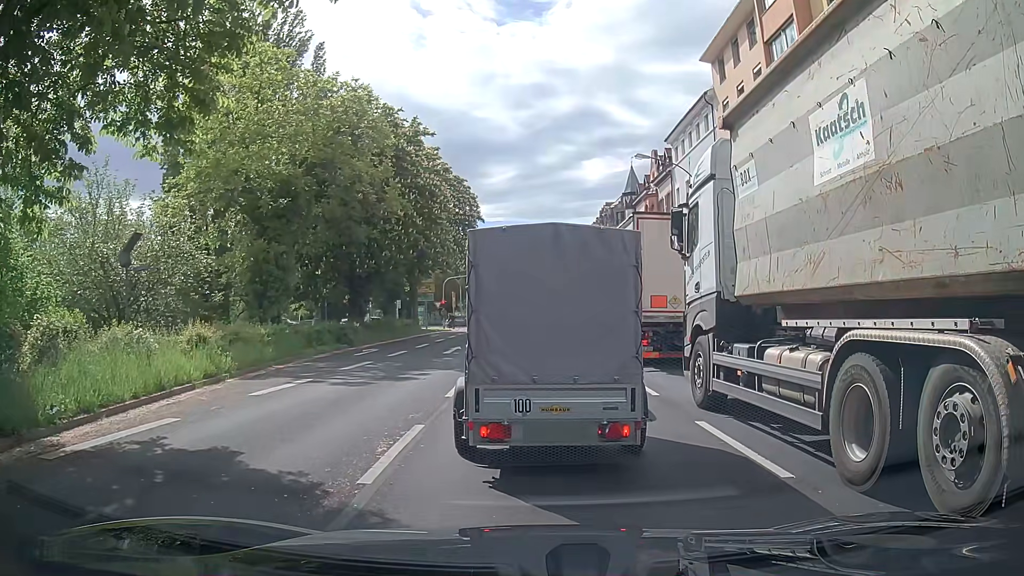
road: primary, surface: asphalt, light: Day
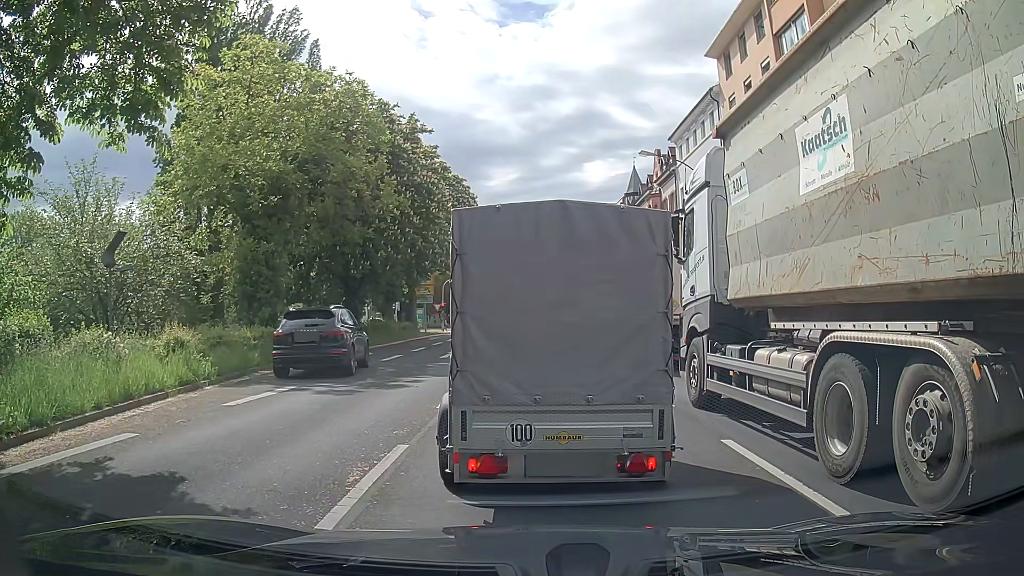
(0.0, +1.1) m; 0°
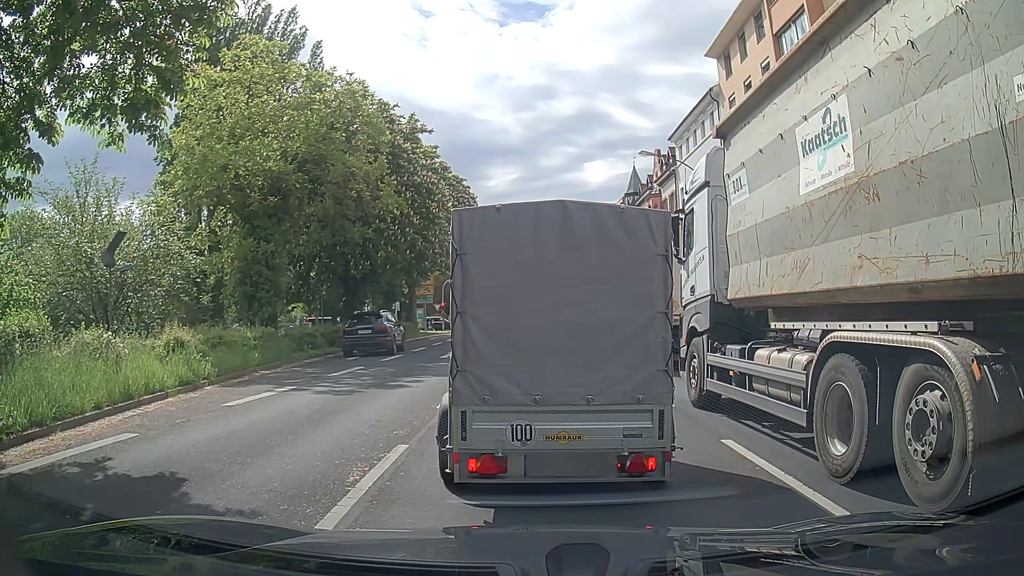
(0.0, 0.0) m; 0°
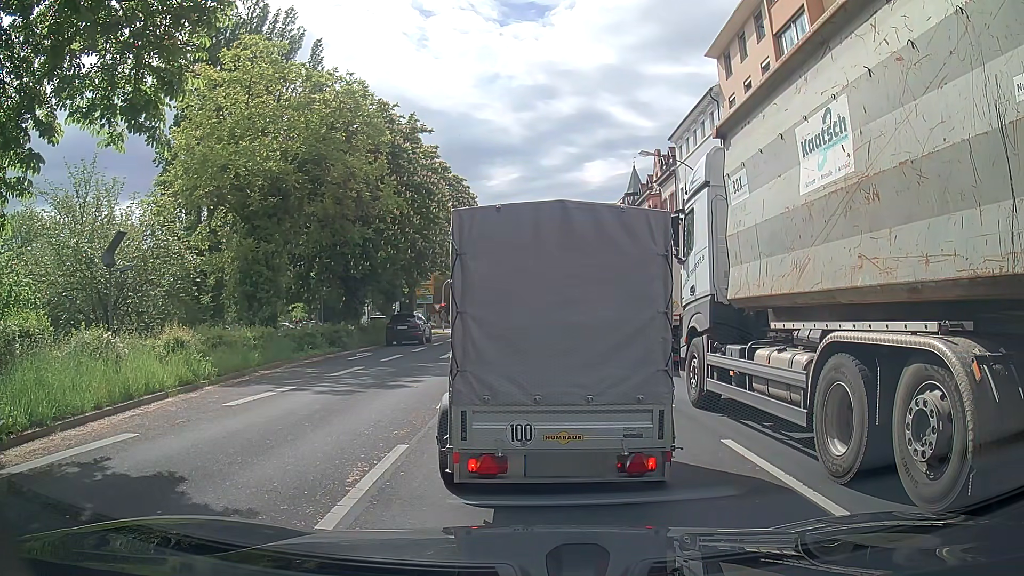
(0.0, 0.0) m; 0°
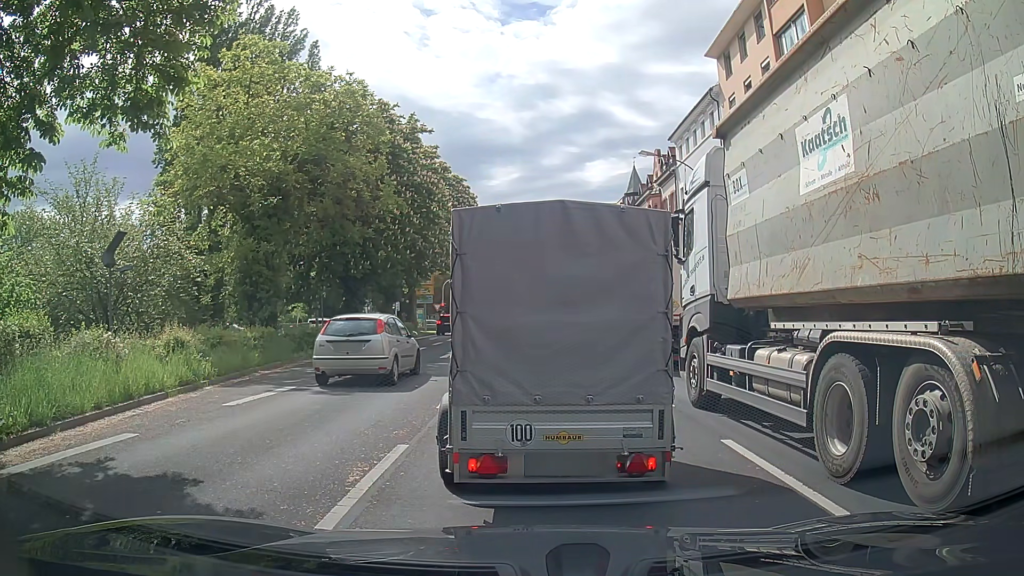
(0.0, 0.0) m; 0°
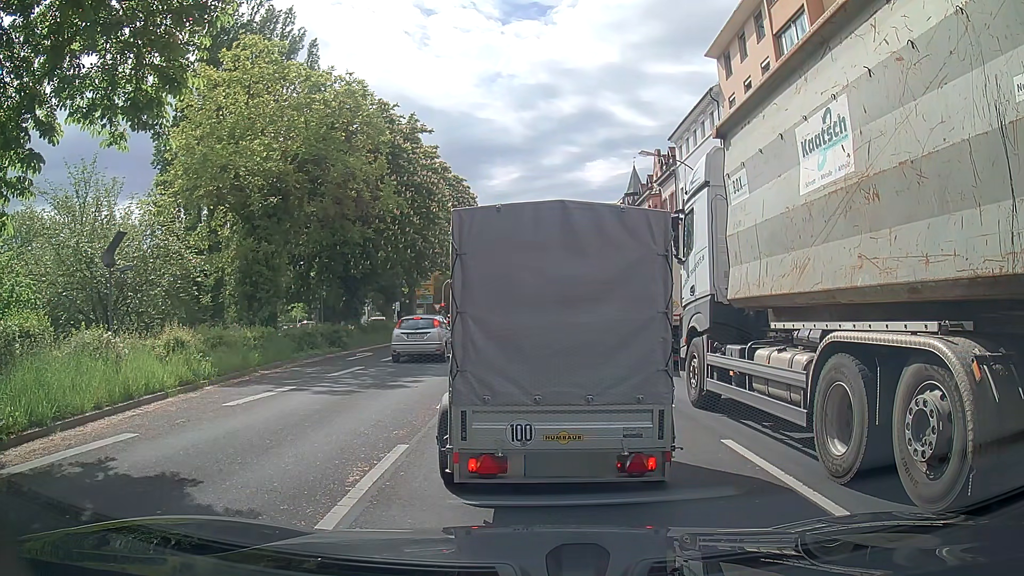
(0.0, 0.0) m; 0°
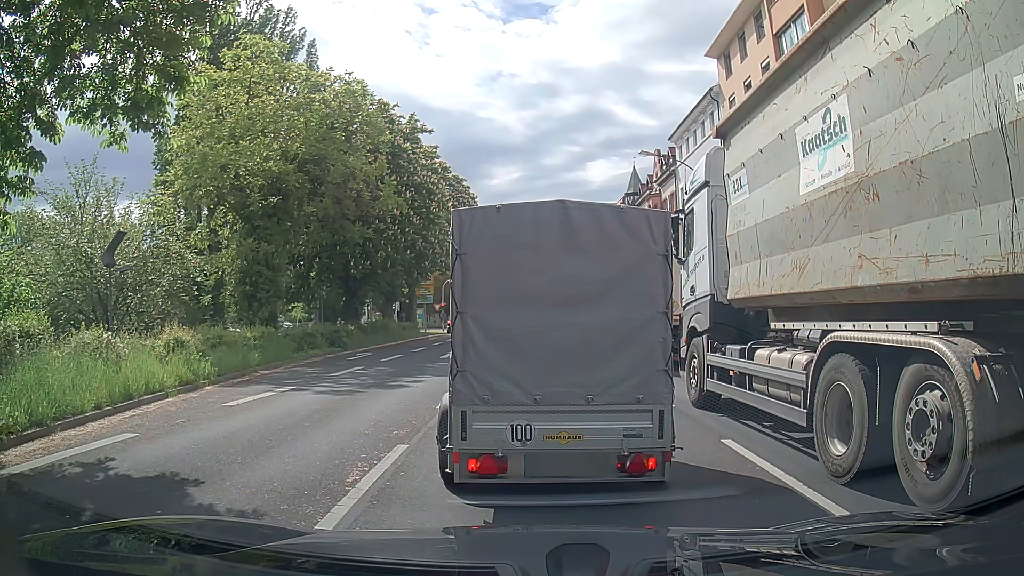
(0.0, 0.0) m; 0°
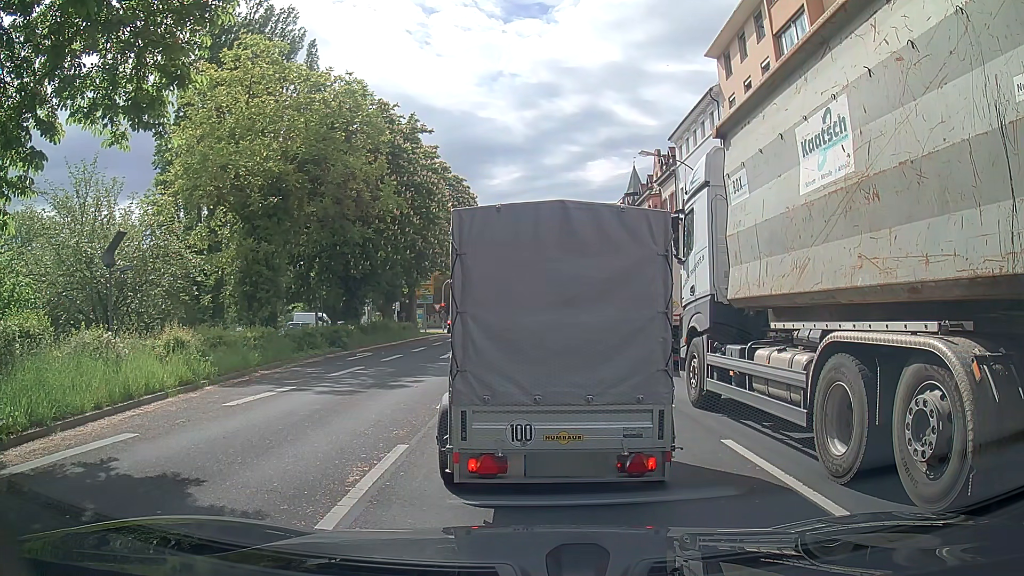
(0.0, 0.0) m; 0°
